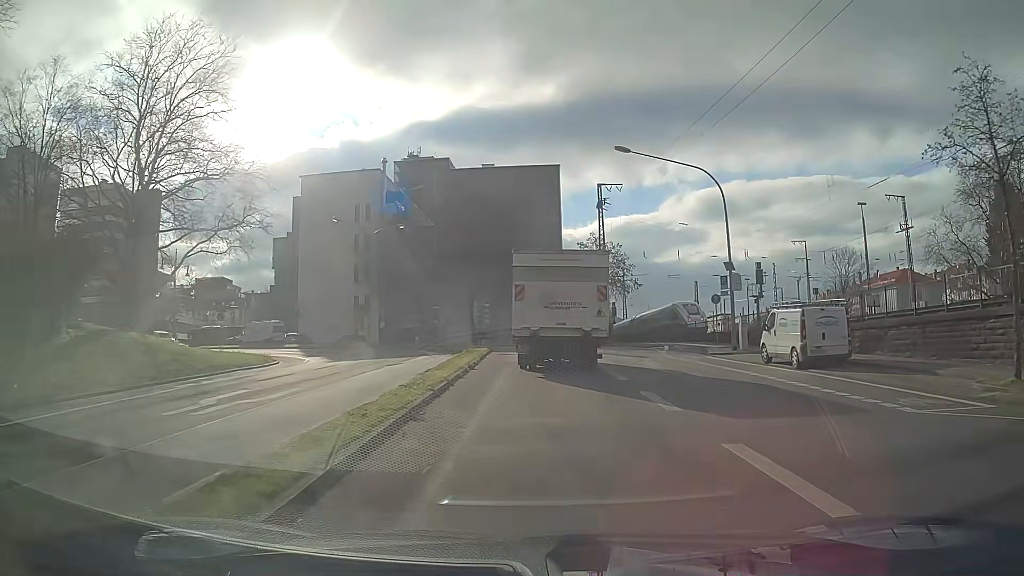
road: secondary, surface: asphalt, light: Day
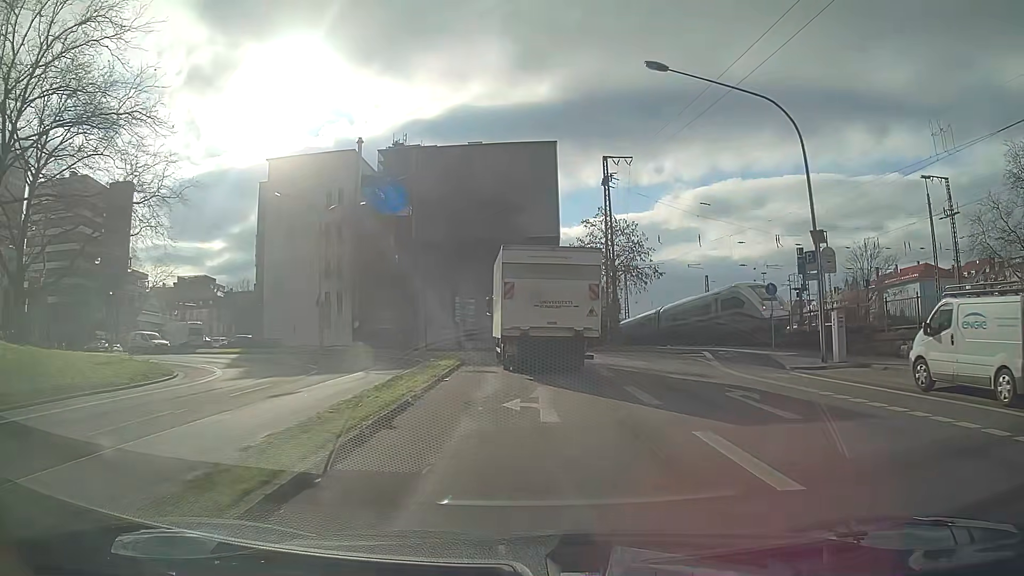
(0.0, +11.1) m; 0°
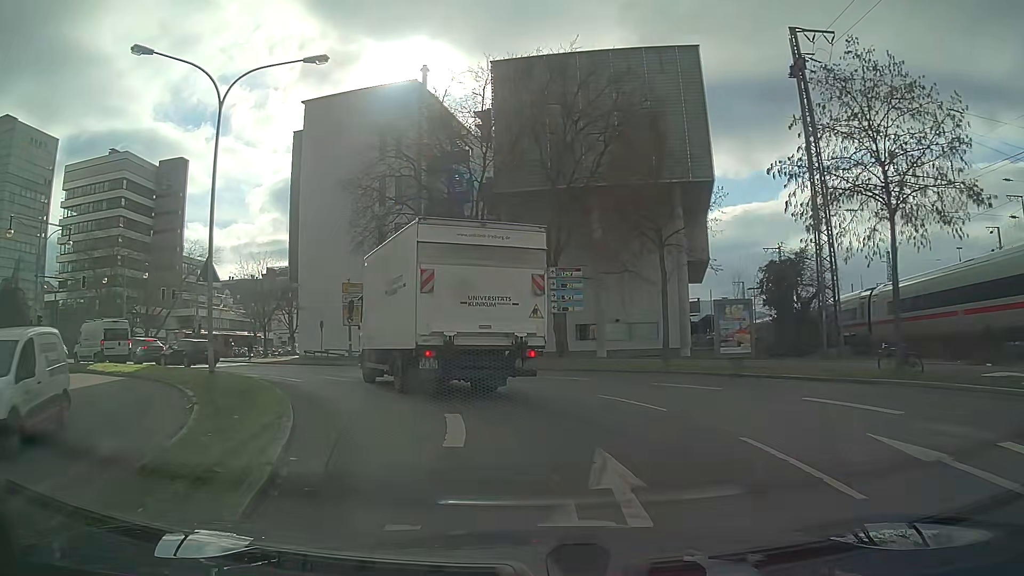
(-0.7, +25.1) m; -10°
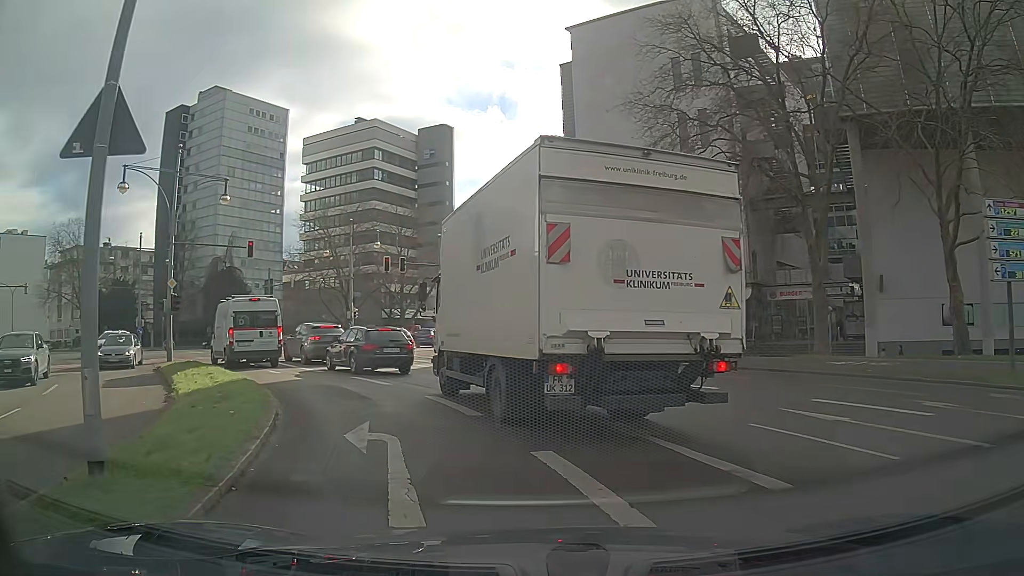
(-3.0, +14.3) m; -26°
